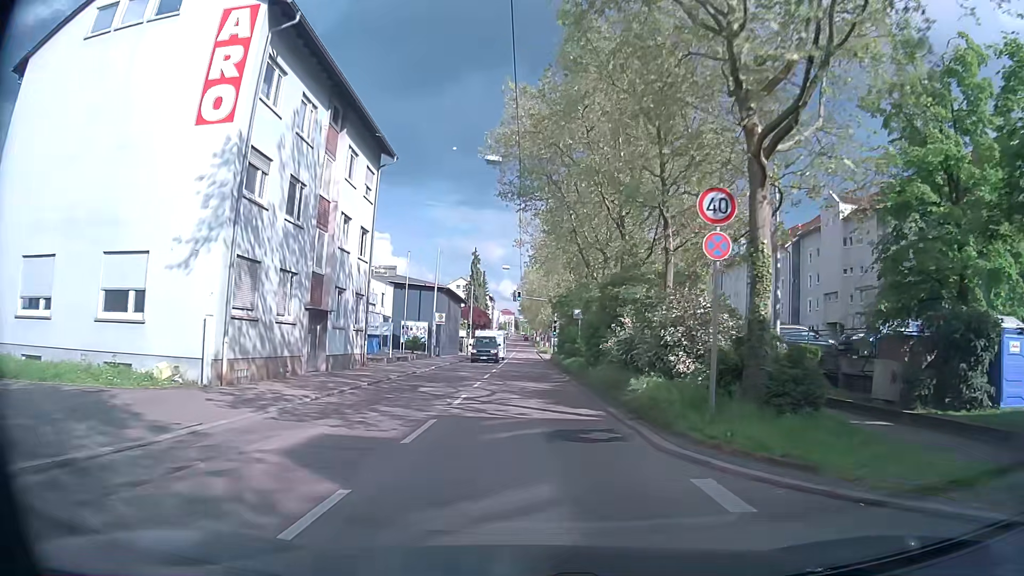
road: secondary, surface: asphalt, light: Day
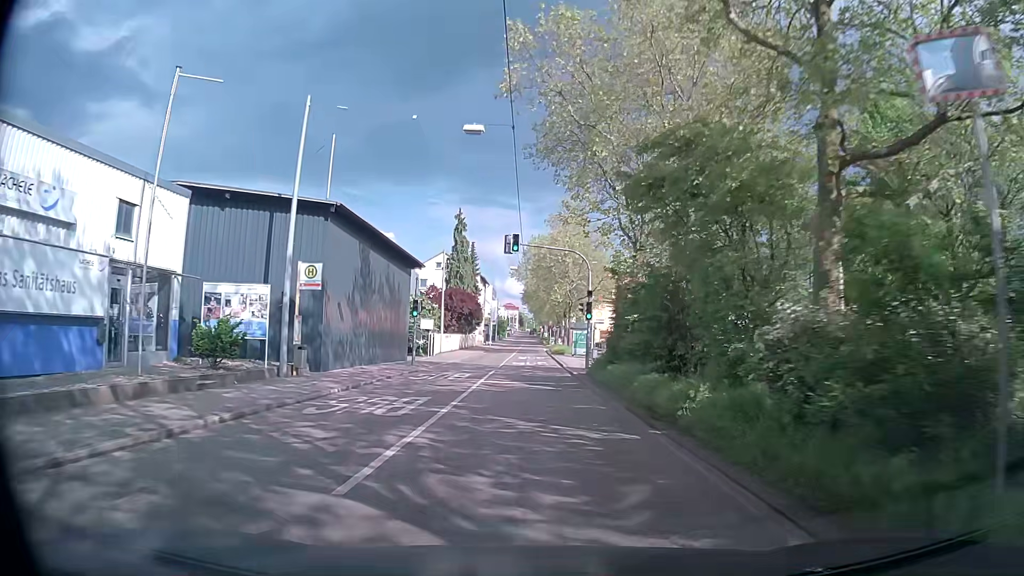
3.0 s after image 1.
(0.0, +33.4) m; 0°
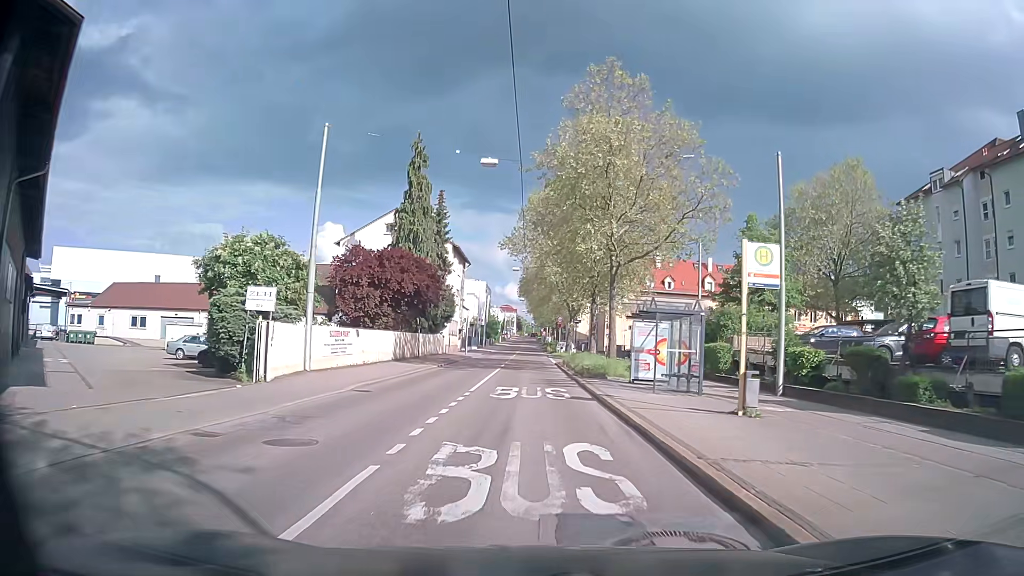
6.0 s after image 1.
(+0.1, +33.7) m; 0°
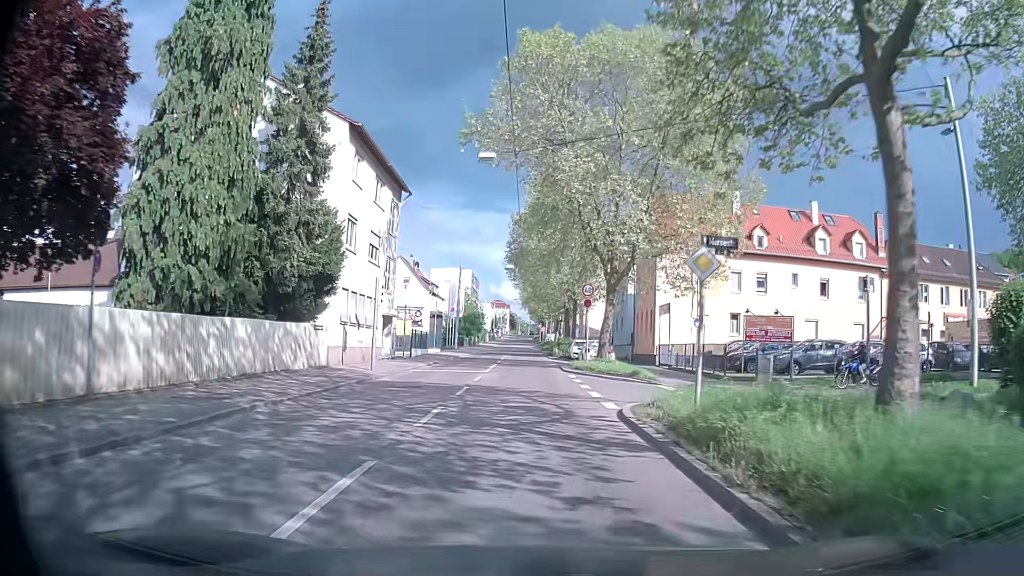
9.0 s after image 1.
(+0.1, +34.6) m; 0°
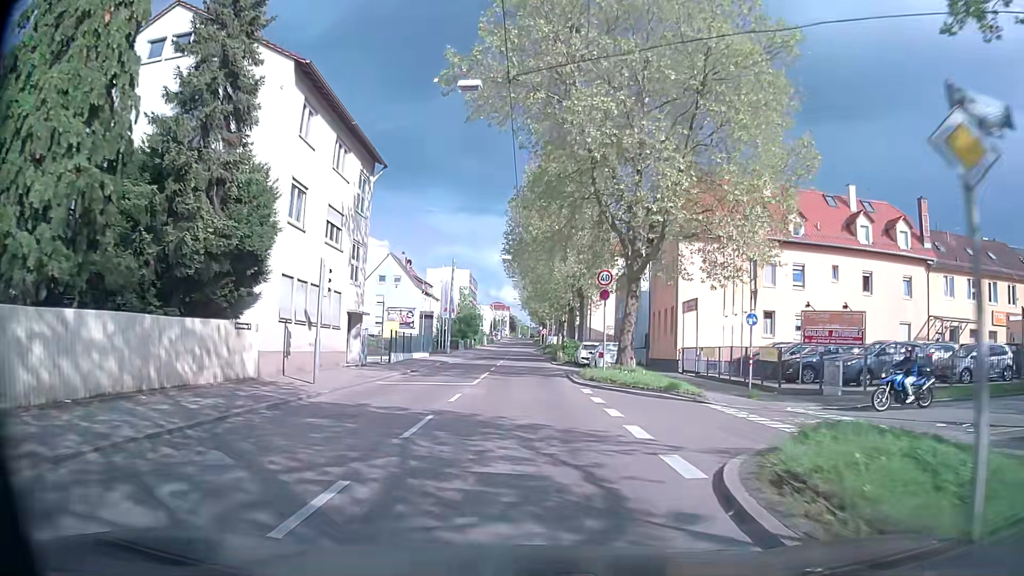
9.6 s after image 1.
(0.0, +6.9) m; 0°
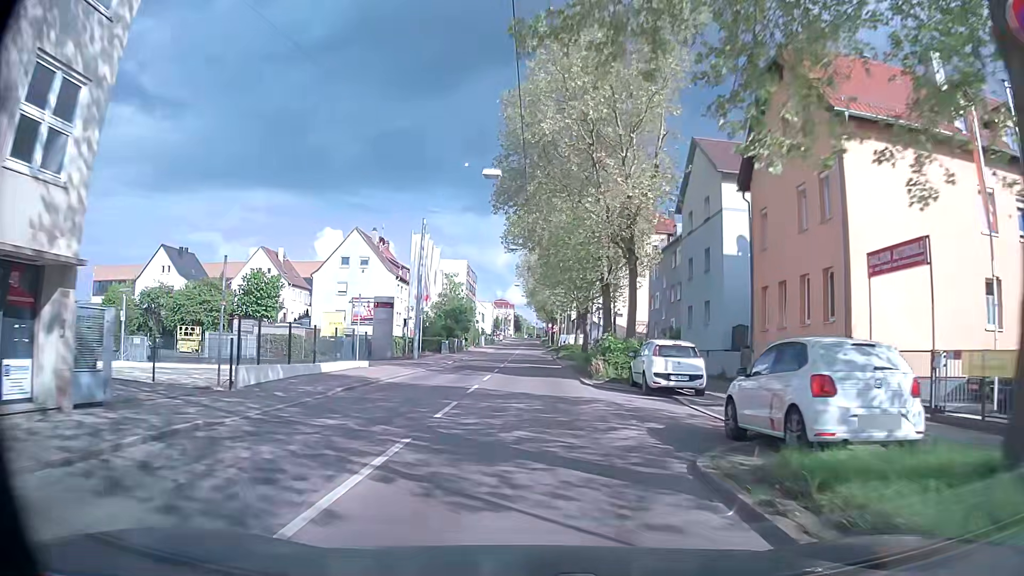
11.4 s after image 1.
(-0.2, +21.4) m; -1°
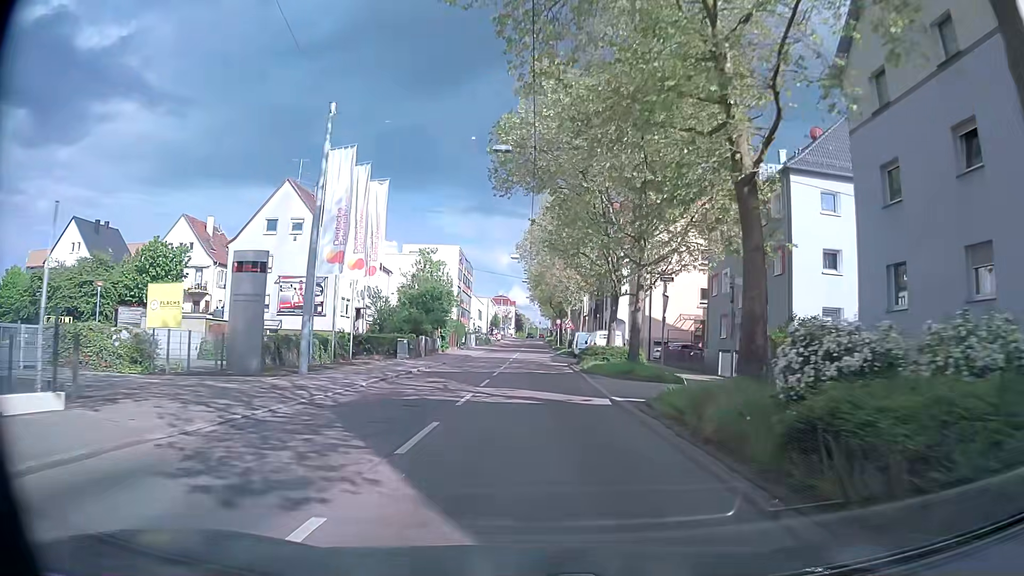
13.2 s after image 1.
(-0.1, +21.9) m; -1°
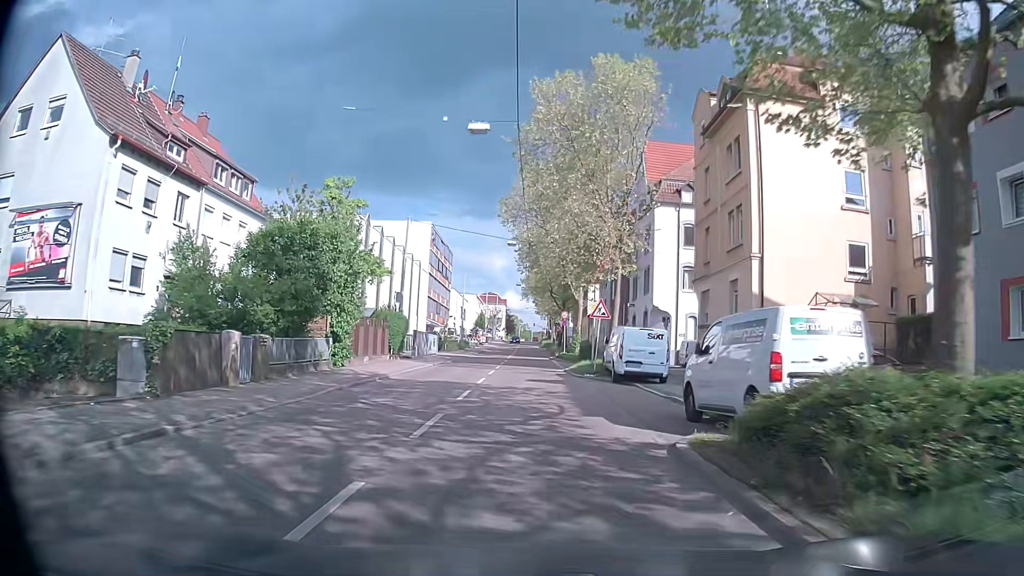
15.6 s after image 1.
(+0.7, +28.4) m; +2°
(0, +10) (0, +20) (0, +30) (0, +40) (0, +50) (0, +60) (0, +70) (-1, +80) (-1, +90) (-1, +100) m
